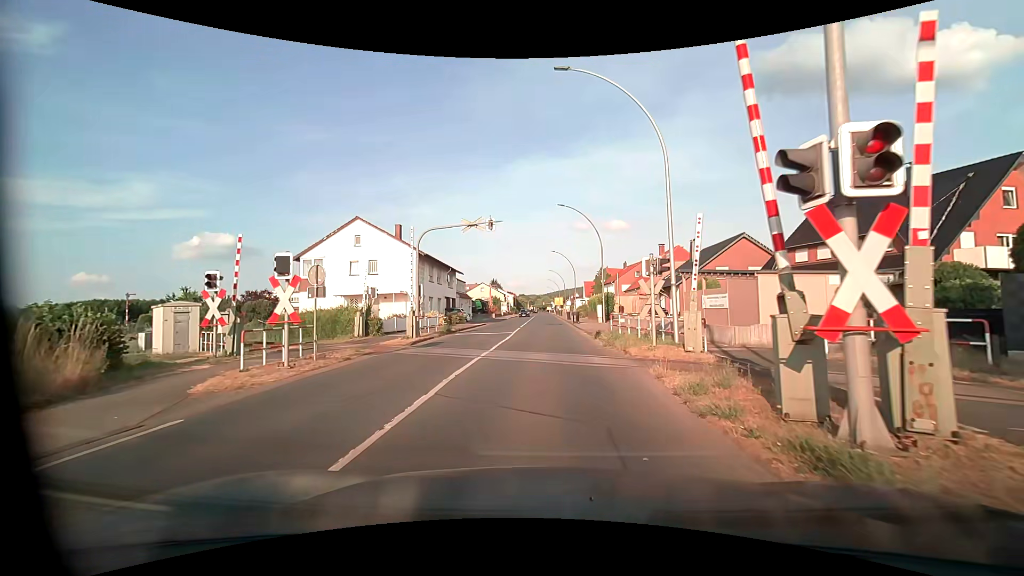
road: primary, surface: asphalt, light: Day
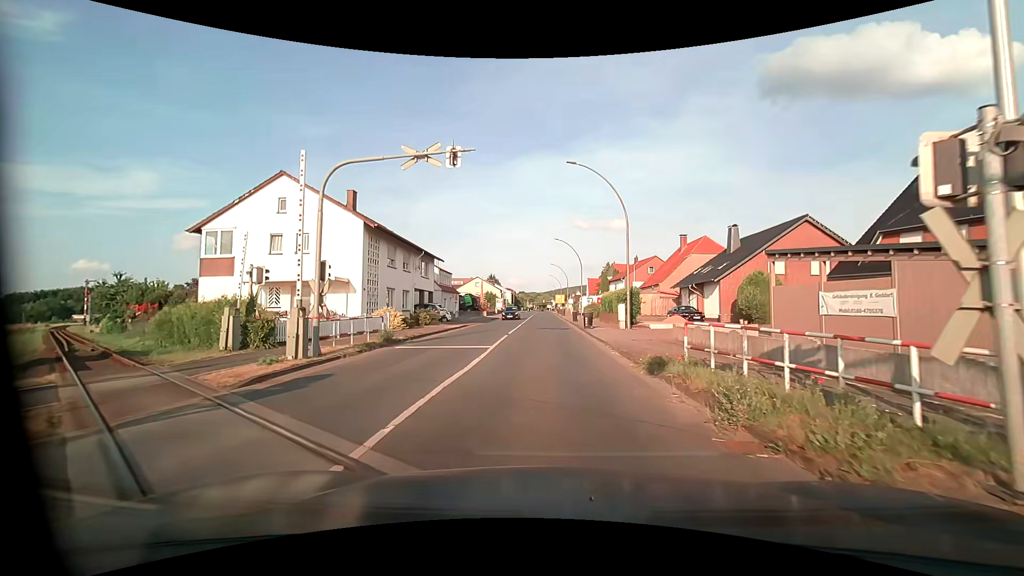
(0.0, +11.8) m; 0°
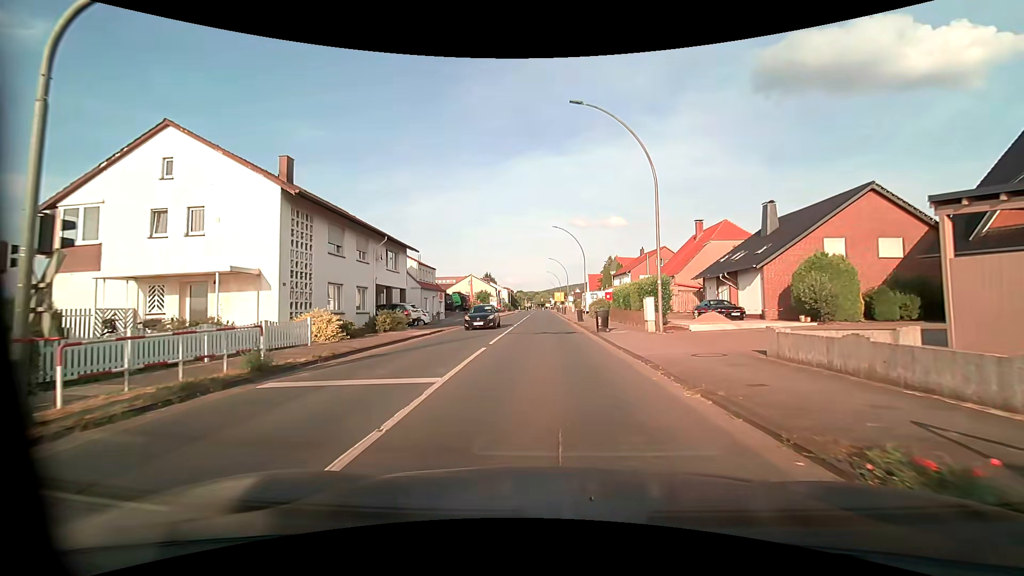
(+0.1, +8.4) m; 0°
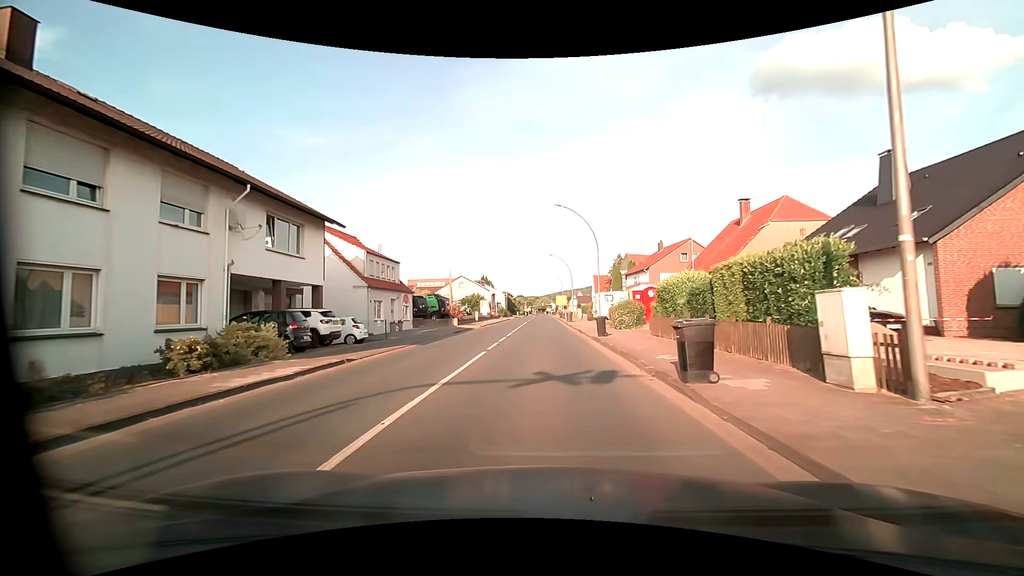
(+0.2, +14.2) m; 0°
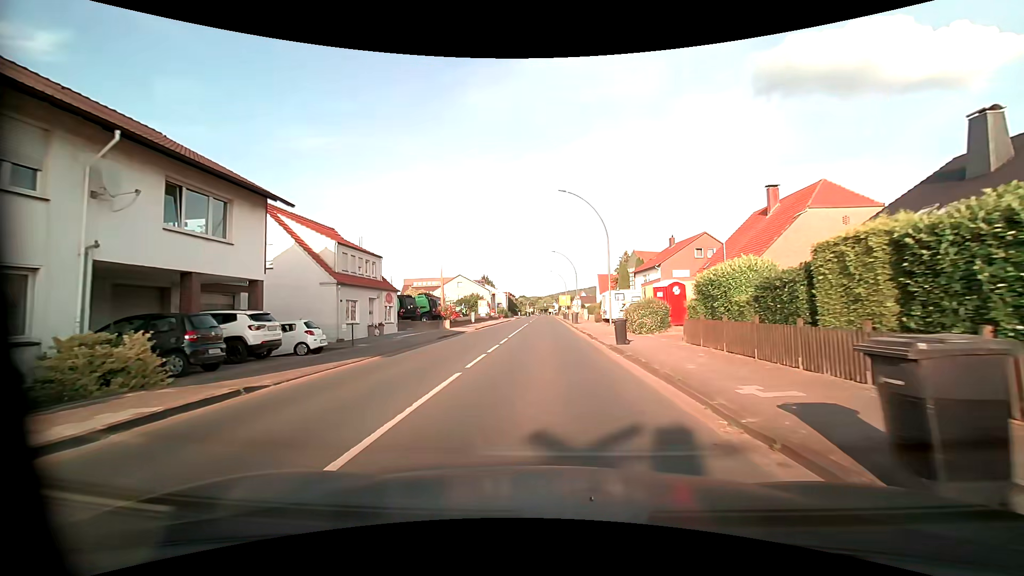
(0.0, +5.3) m; 0°
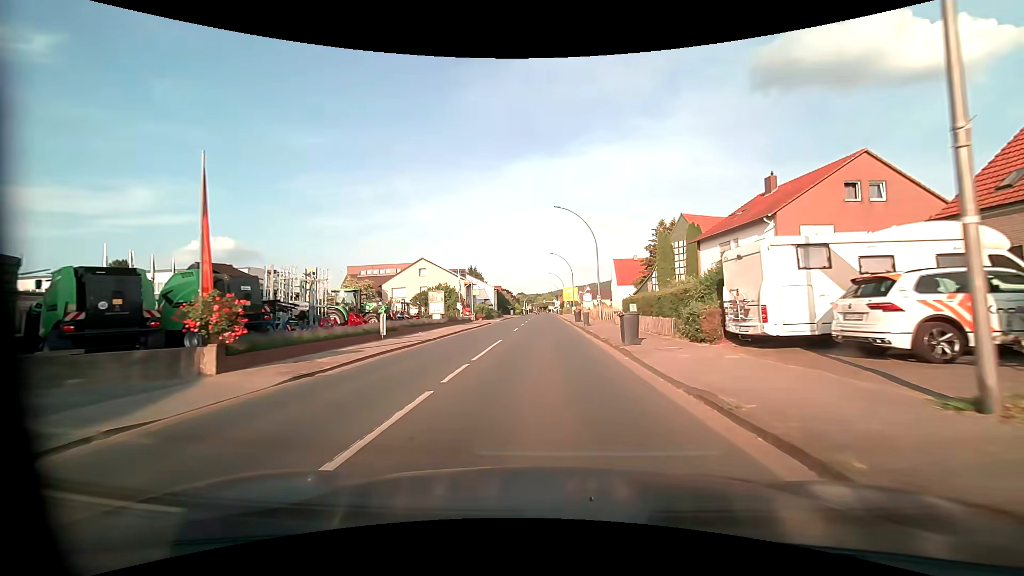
(+0.2, +30.7) m; 0°
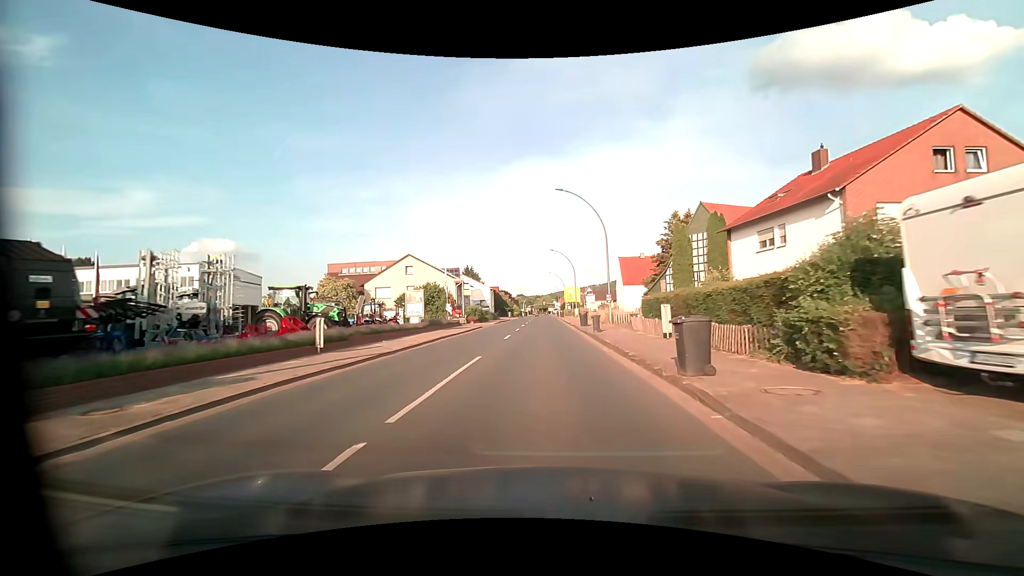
(0.0, +7.0) m; 0°
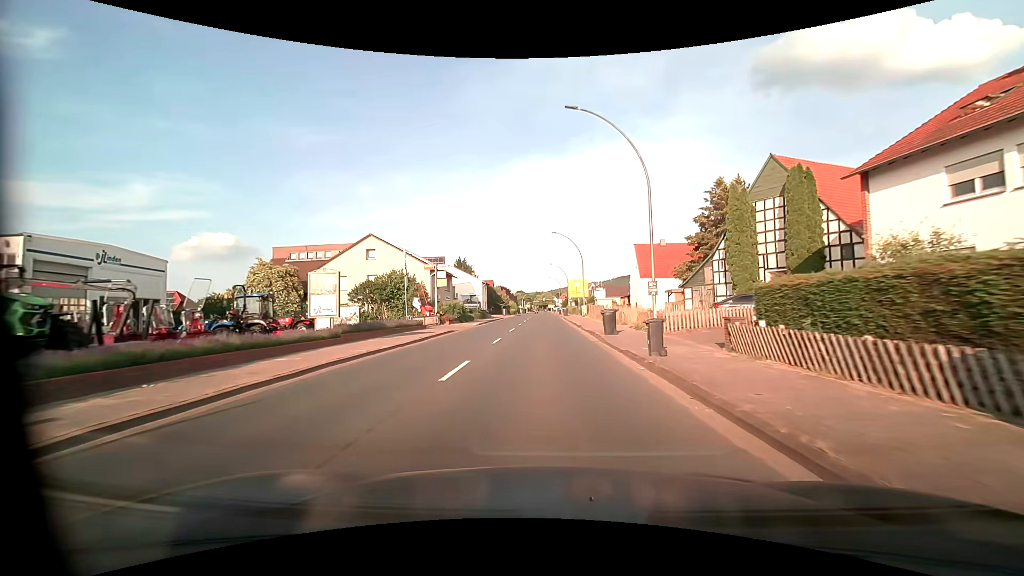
(+0.1, +14.5) m; 0°
(0, +10) (0, +20) (0, +30) (0, +40) (0, +50) (0, +60) (0, +70) (0, +80) (0, +90) (0, +100) m
